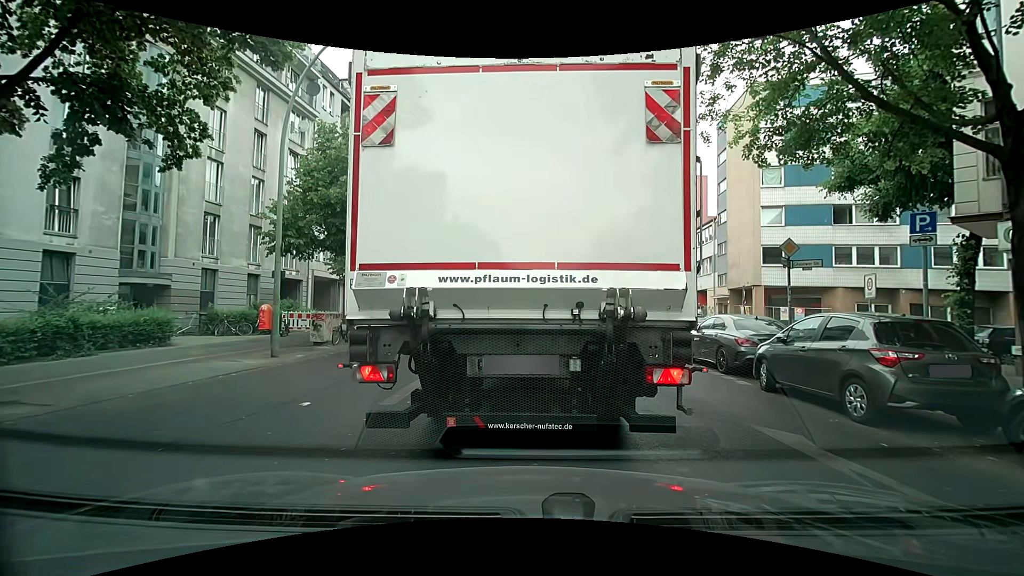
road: secondary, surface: asphalt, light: Day
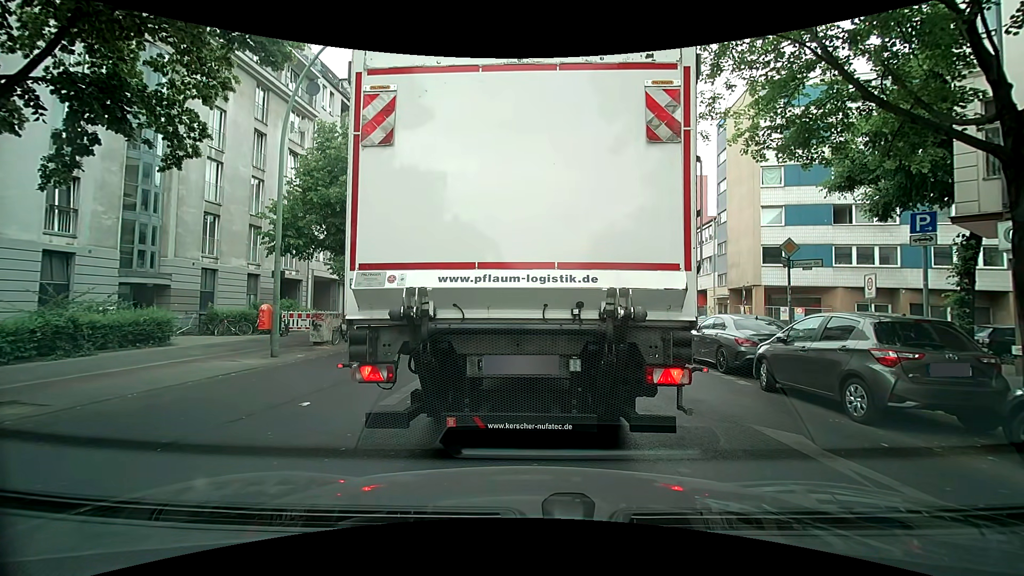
(0.0, +0.1) m; 0°
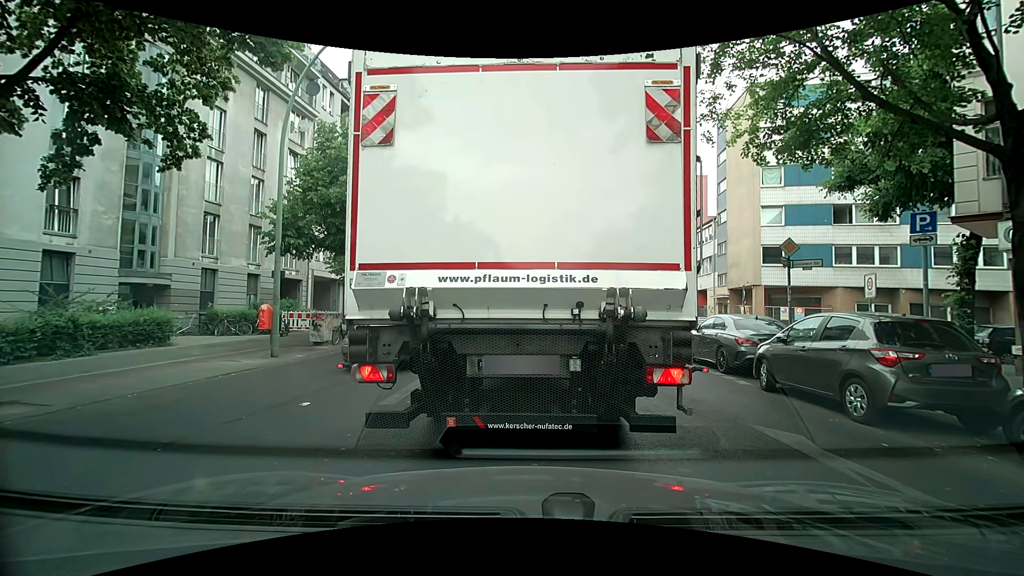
(0.0, 0.0) m; 0°
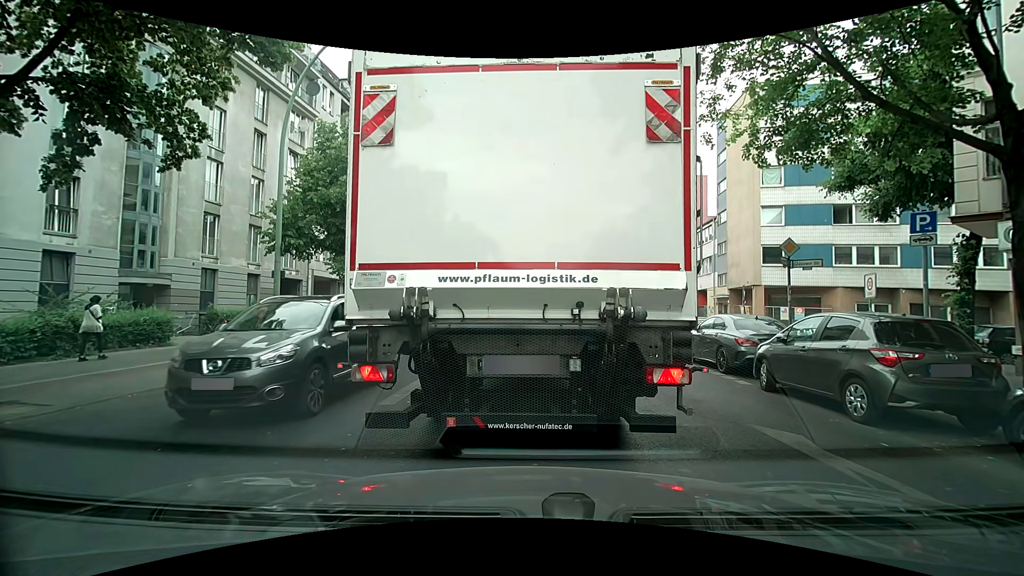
(0.0, 0.0) m; 0°
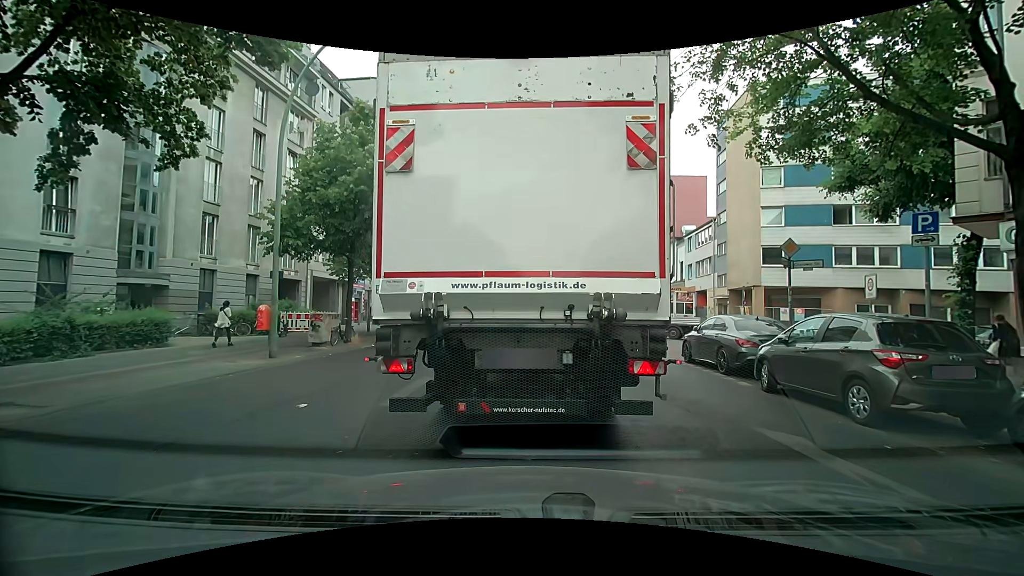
(0.0, 0.0) m; 0°
